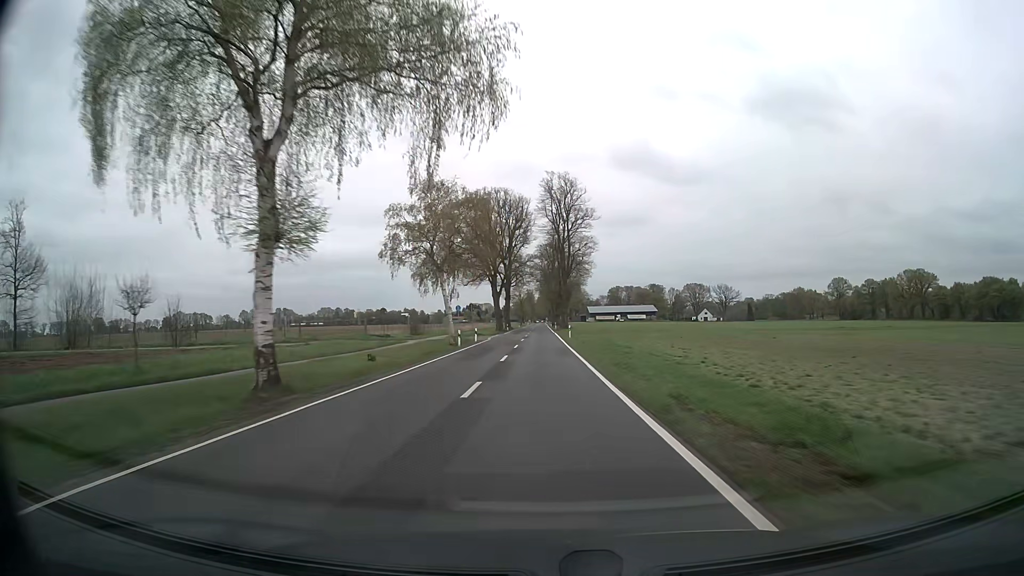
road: secondary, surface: asphalt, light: Day
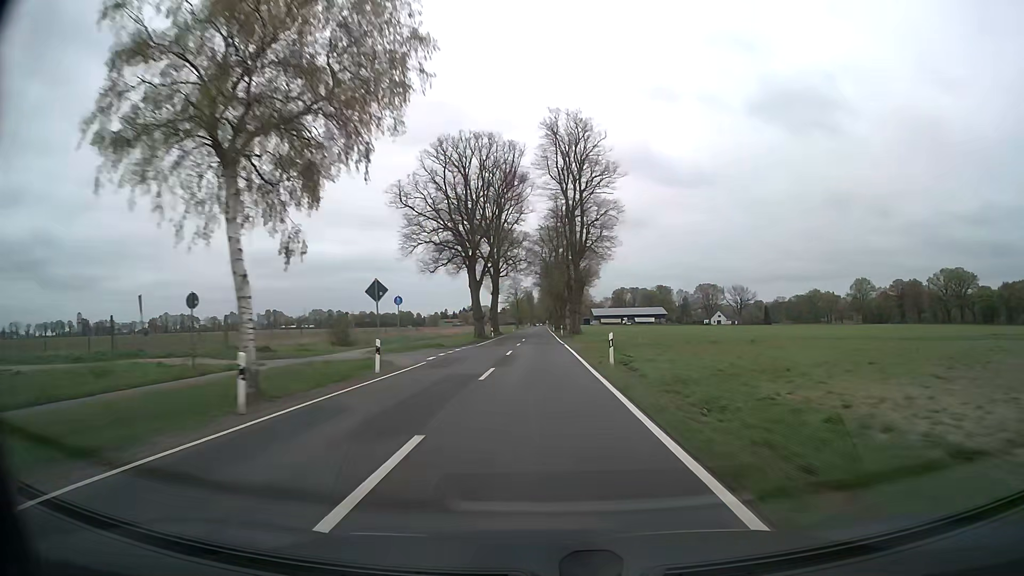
(0.0, +31.6) m; 0°
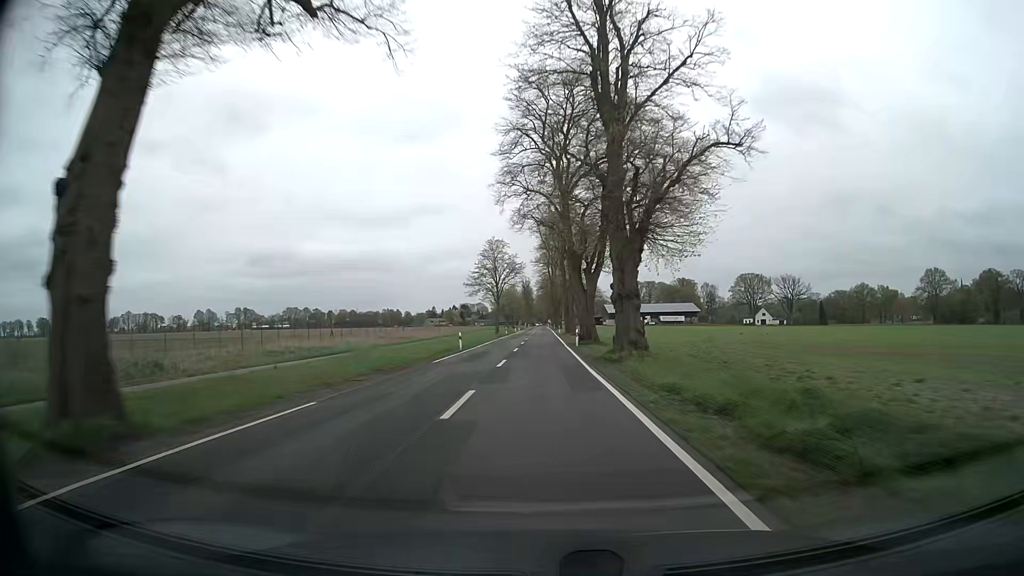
(-0.1, +78.4) m; 0°
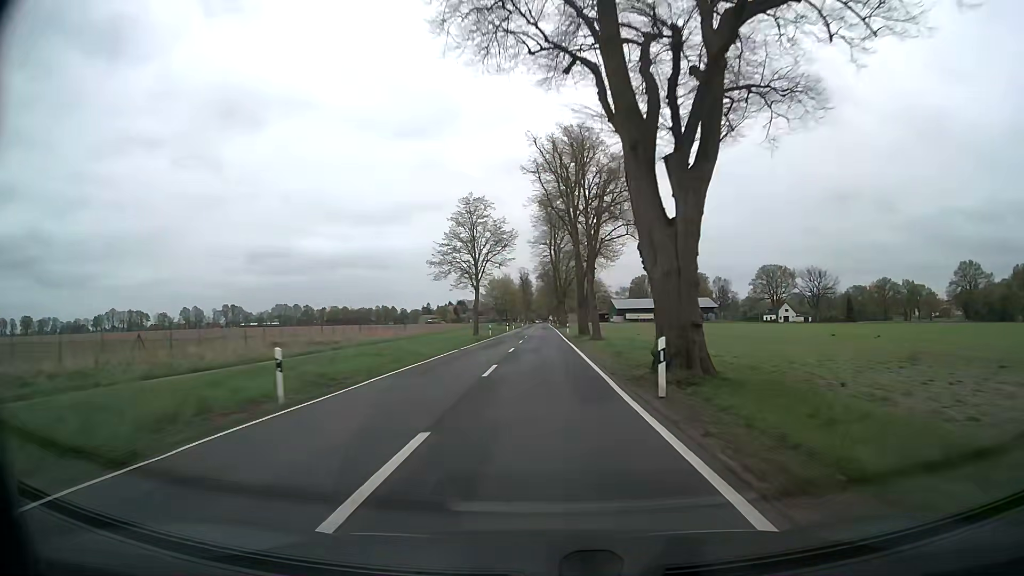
(0.0, +29.1) m; 0°
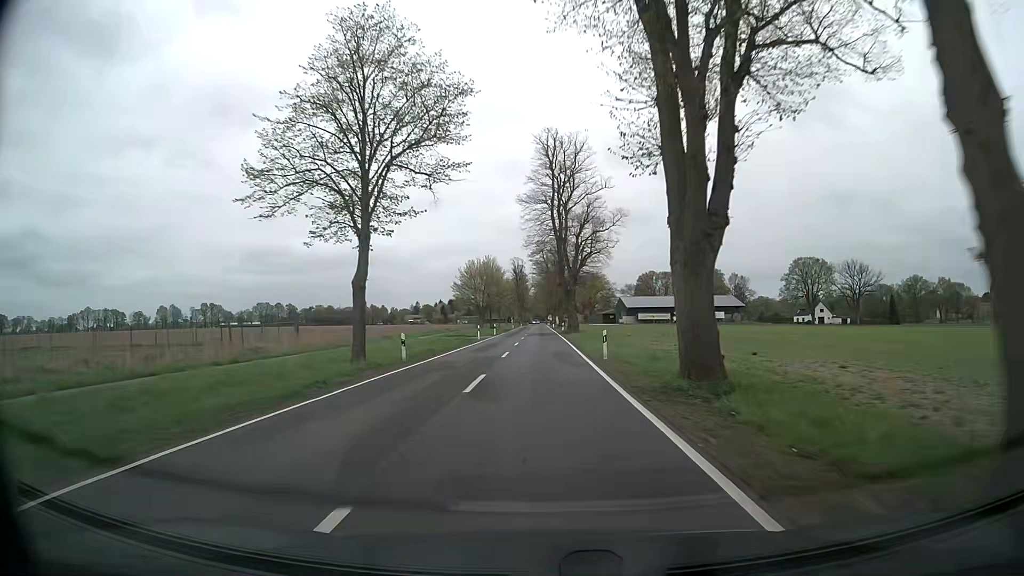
(+0.2, +38.8) m; 0°
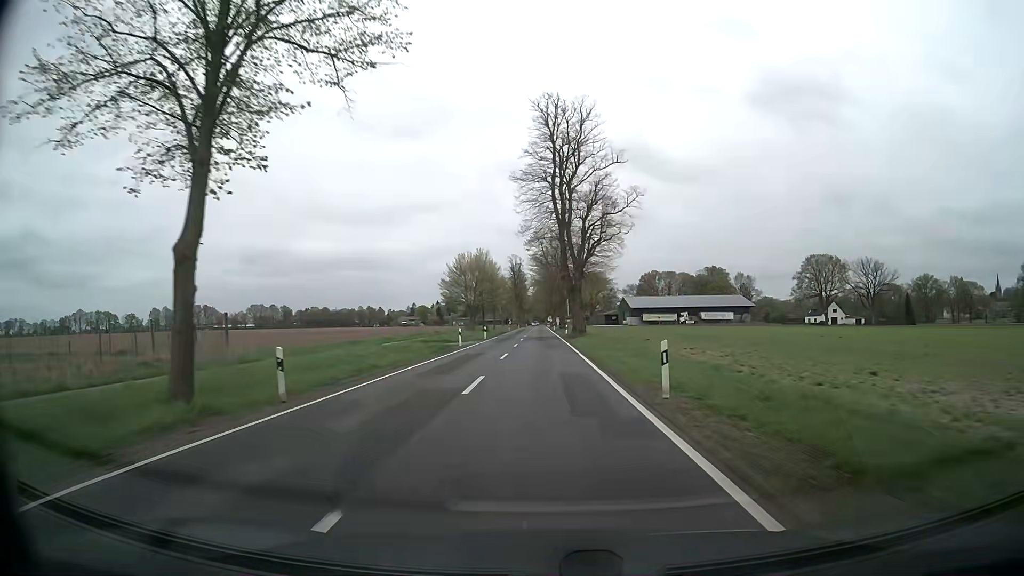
(0.0, +11.9) m; 0°
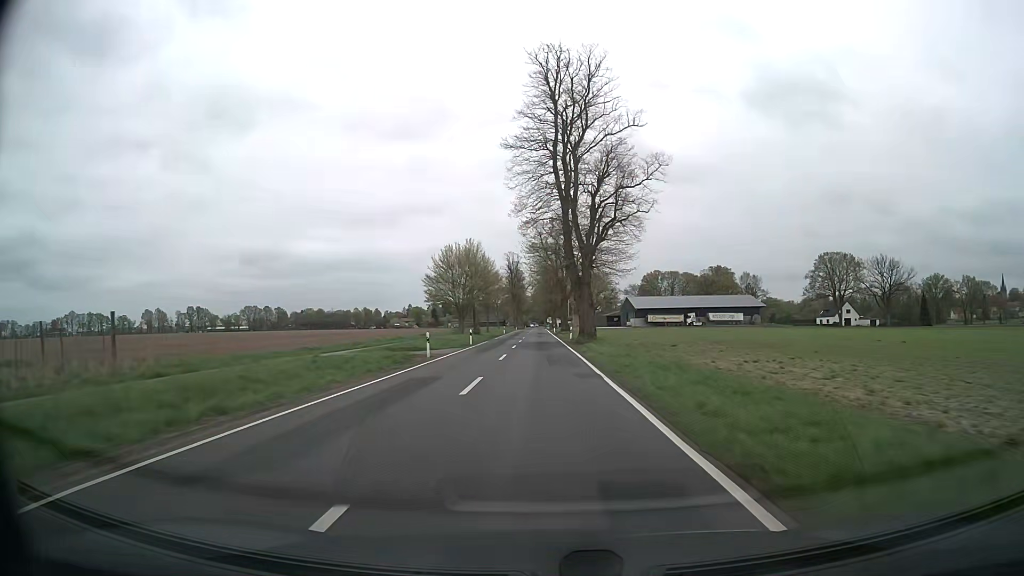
(0.0, +11.6) m; 0°
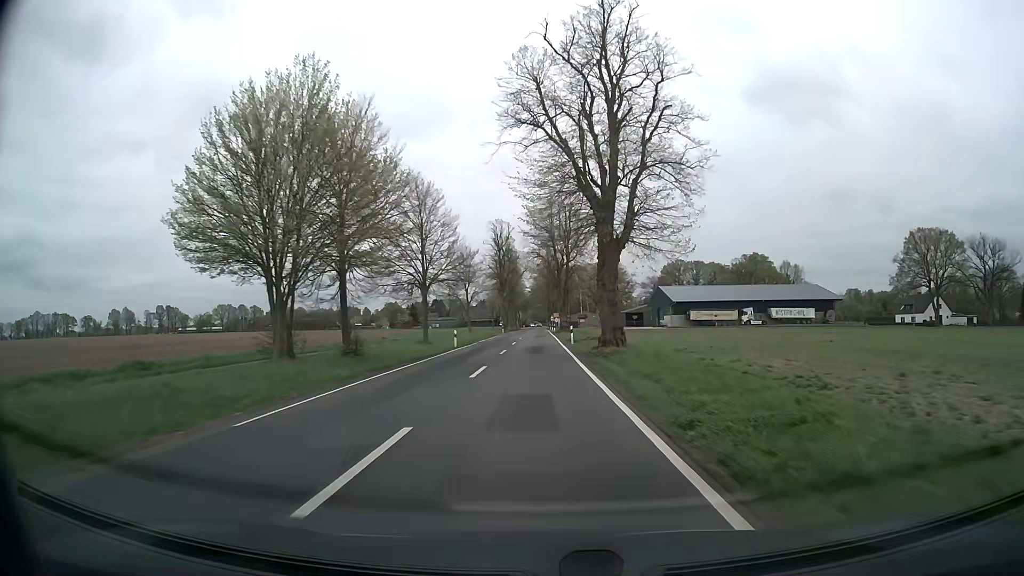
(-0.1, +55.2) m; 0°
(0, +10) (0, +20) (0, +30) (0, +40) (0, +50) (0, +60) (0, +70) (0, +80) (0, +90) (0, +100) m
